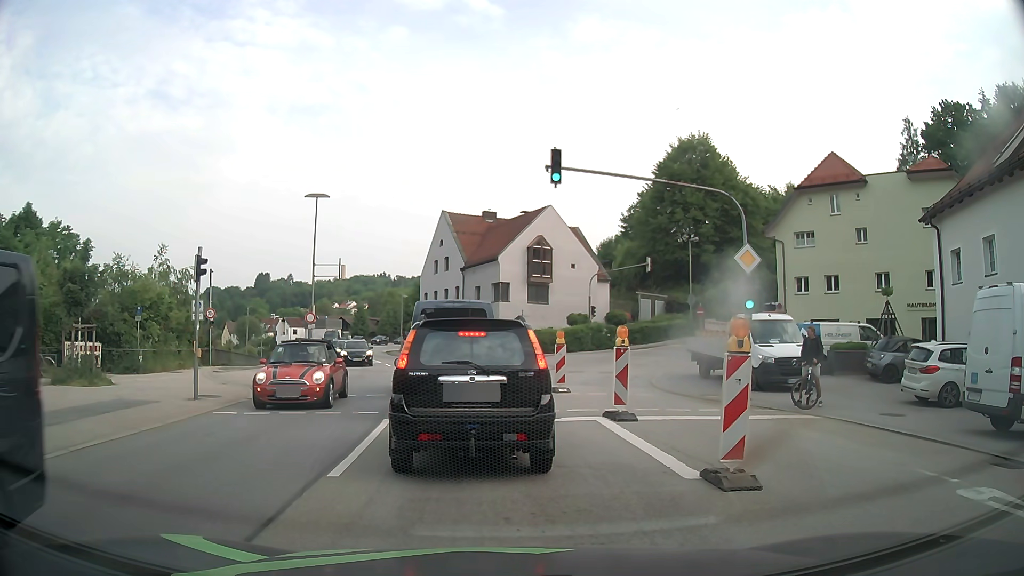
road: primary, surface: asphalt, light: Day
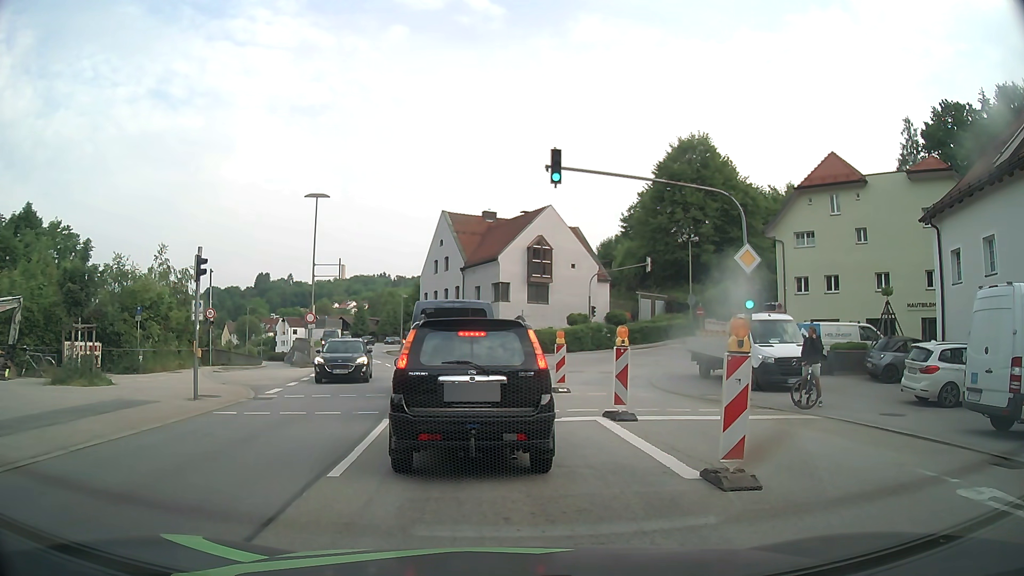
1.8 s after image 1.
(0.0, 0.0) m; 0°
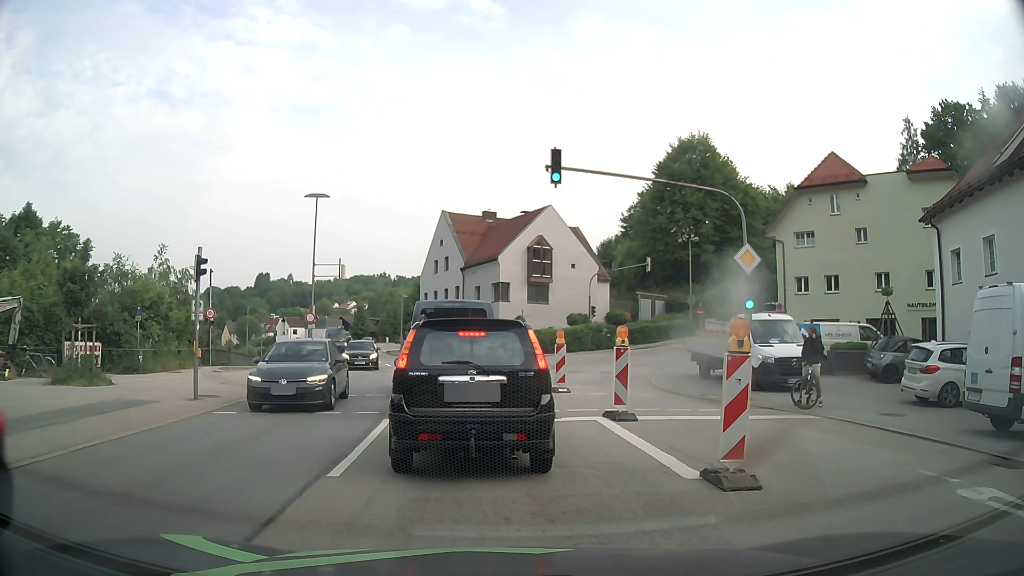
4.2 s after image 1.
(0.0, 0.0) m; 0°
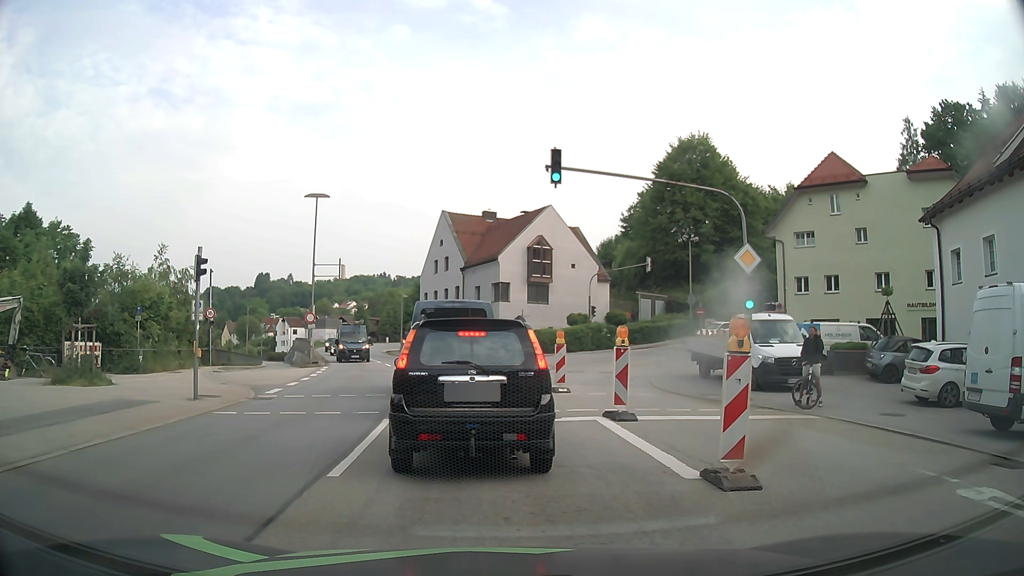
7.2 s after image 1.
(0.0, 0.0) m; 0°
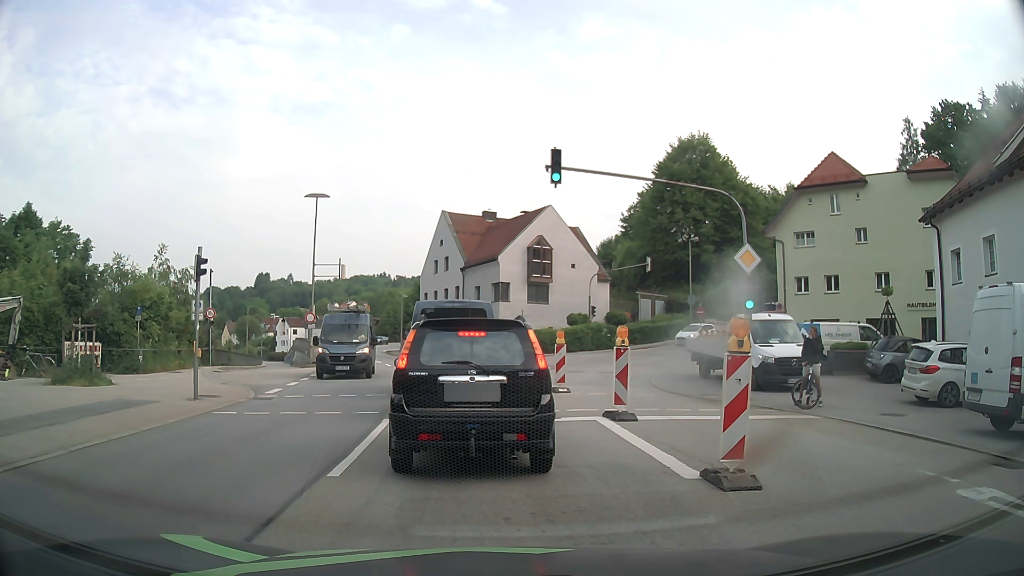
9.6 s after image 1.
(0.0, 0.0) m; 0°
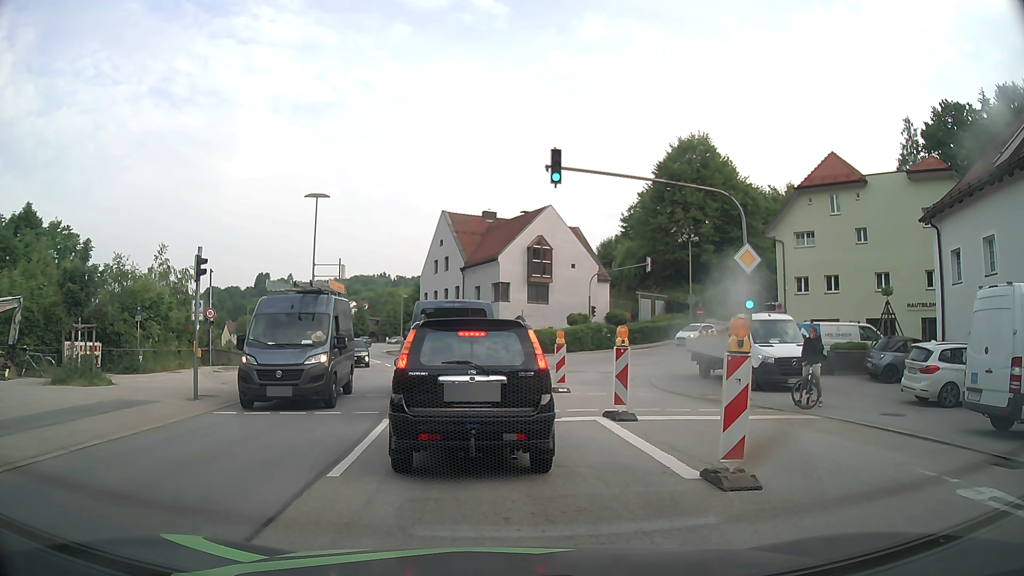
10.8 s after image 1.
(0.0, 0.0) m; 0°
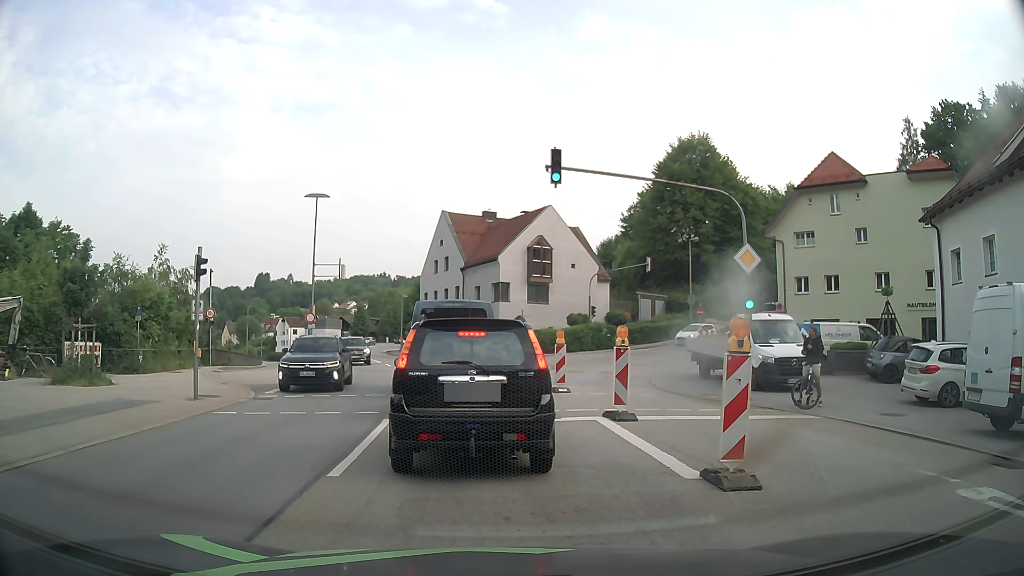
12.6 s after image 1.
(0.0, 0.0) m; 0°
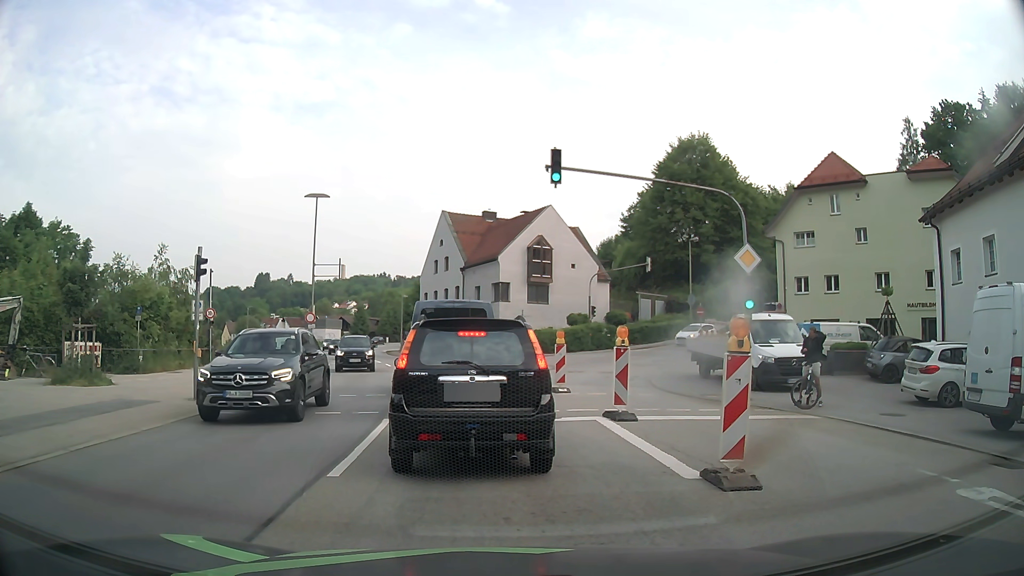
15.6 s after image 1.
(0.0, 0.0) m; 0°
(0, +10) (-1, +20) (-2, +30) (-4, +40) (-7, +49) (-10, +59) (-13, +68) (-15, +78) (-17, +88) (-18, +98) m
